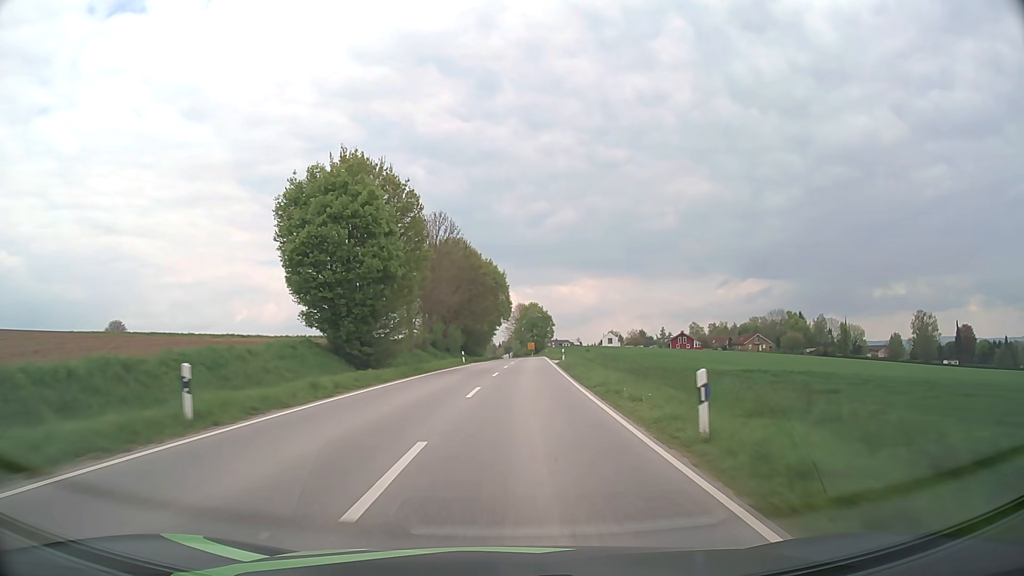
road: secondary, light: Day
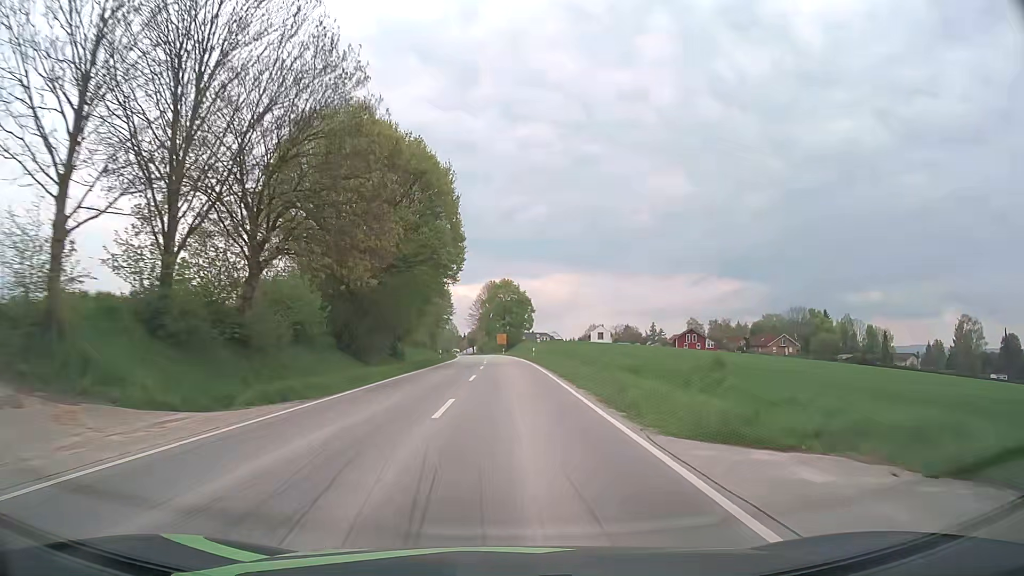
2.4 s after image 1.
(+1.6, +52.7) m; +3°
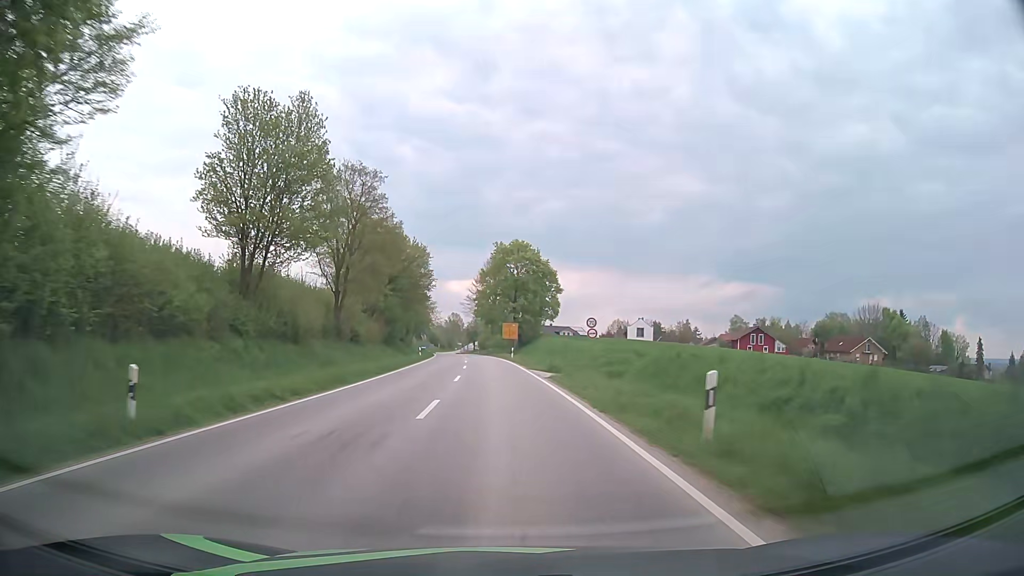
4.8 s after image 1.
(-0.1, +48.2) m; -1°
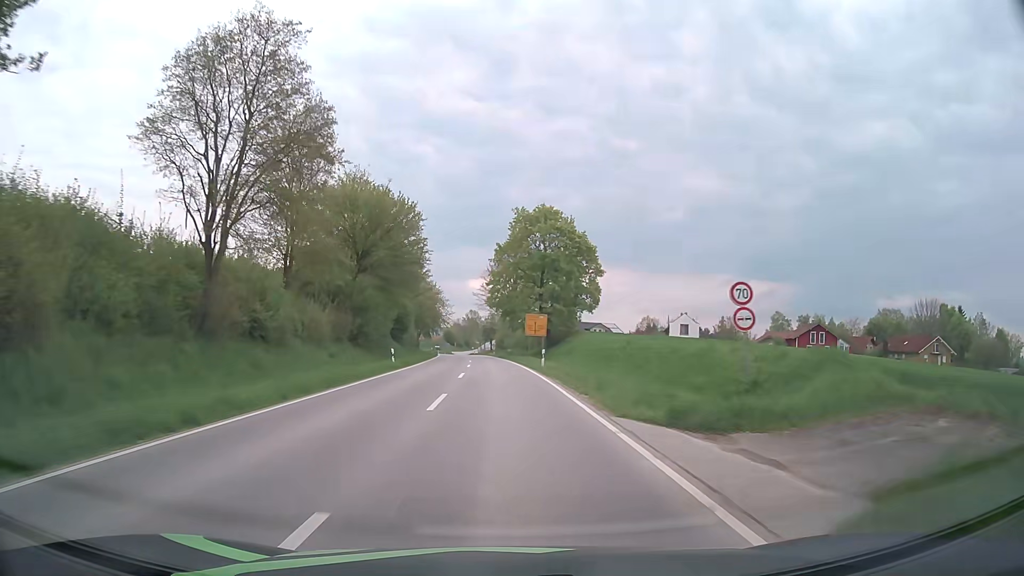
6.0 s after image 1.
(-0.3, +22.7) m; -2°
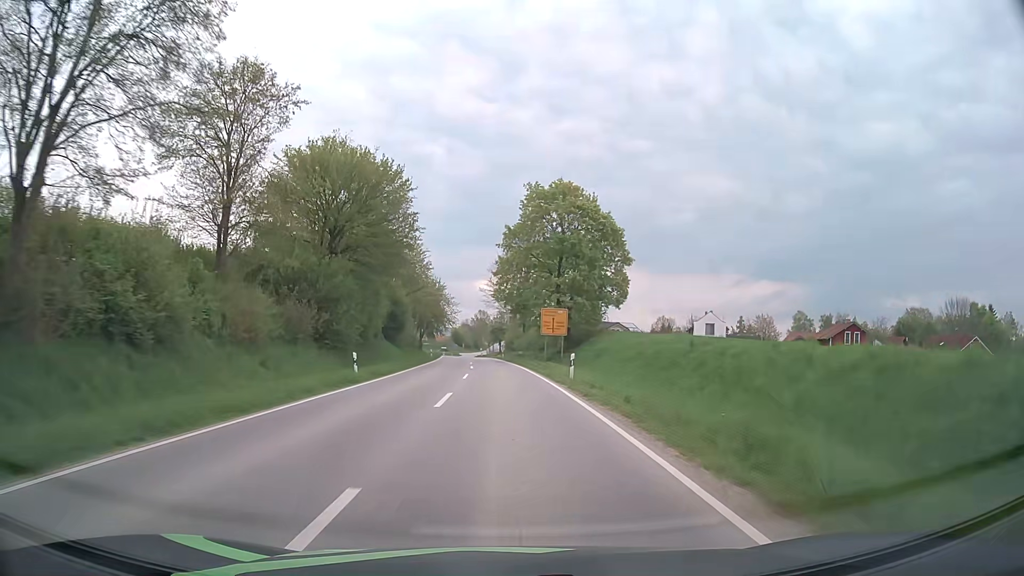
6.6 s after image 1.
(-0.1, +11.2) m; -1°
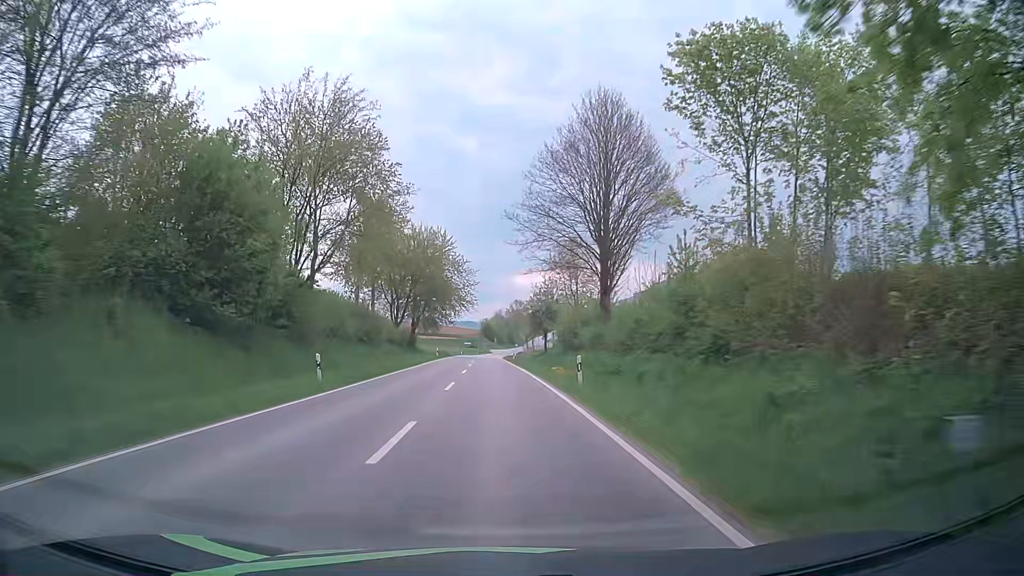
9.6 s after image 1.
(-1.3, +54.7) m; -3°
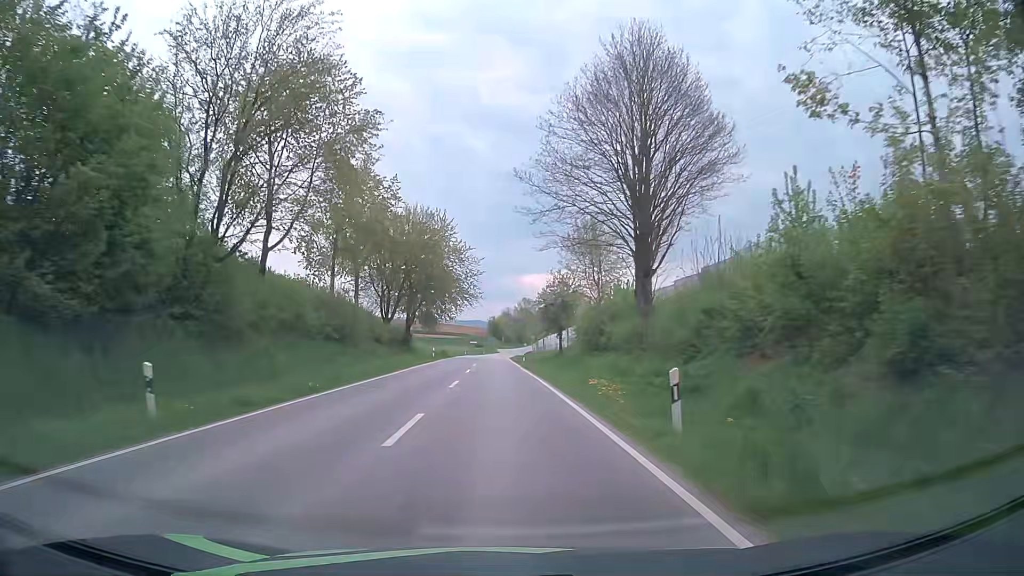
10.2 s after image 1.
(0.0, +10.8) m; 0°
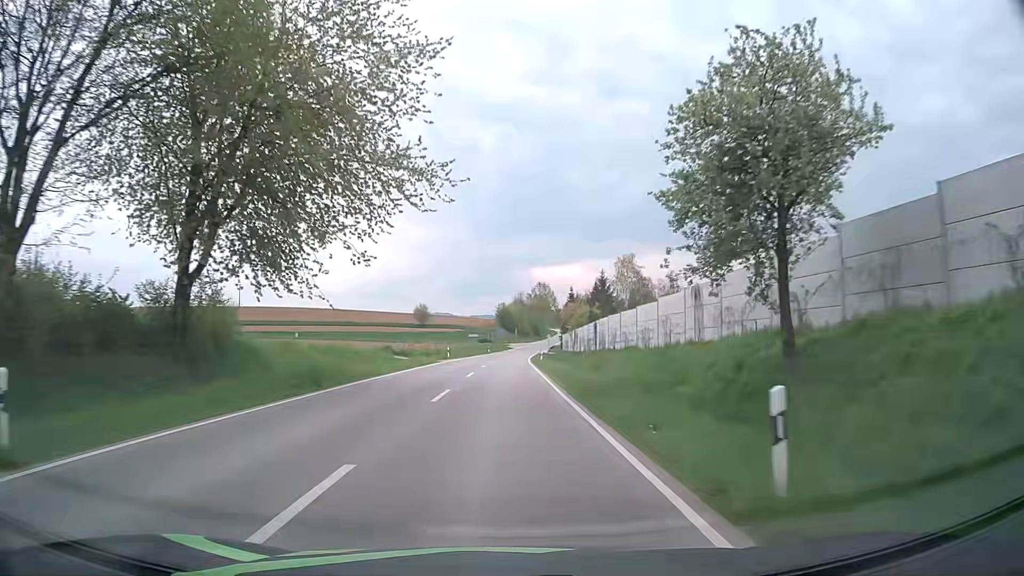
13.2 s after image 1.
(-0.6, +53.7) m; -1°
(0, +10) (0, +20) (0, +30) (0, +40) (+1, +50) (+1, +60) (+1, +70) (+1, +80) (+2, +90) (+2, +100) m
